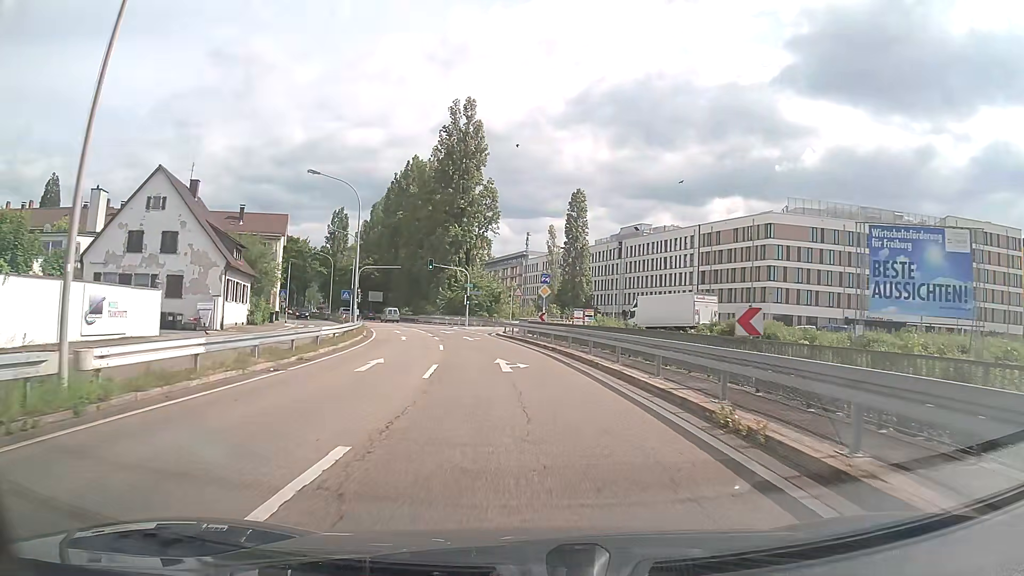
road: trunk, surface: asphalt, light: Day
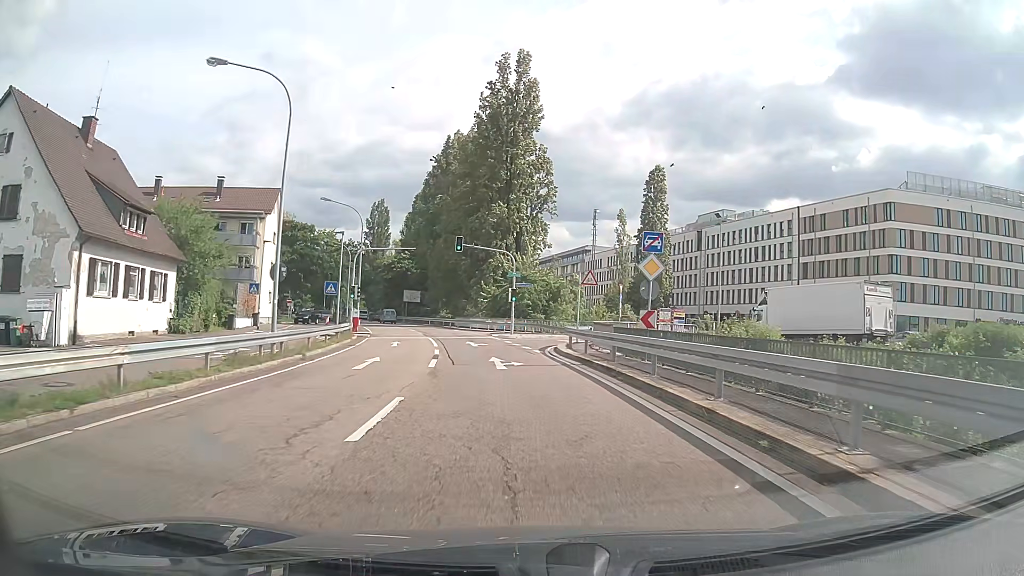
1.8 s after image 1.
(-0.7, +19.6) m; -5°
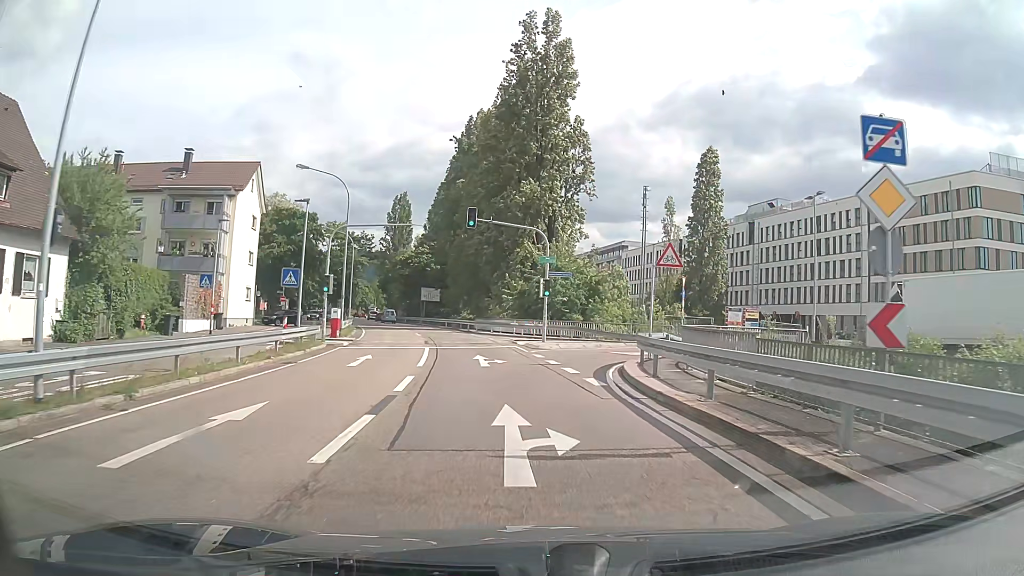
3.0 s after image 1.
(-0.3, +11.8) m; -3°
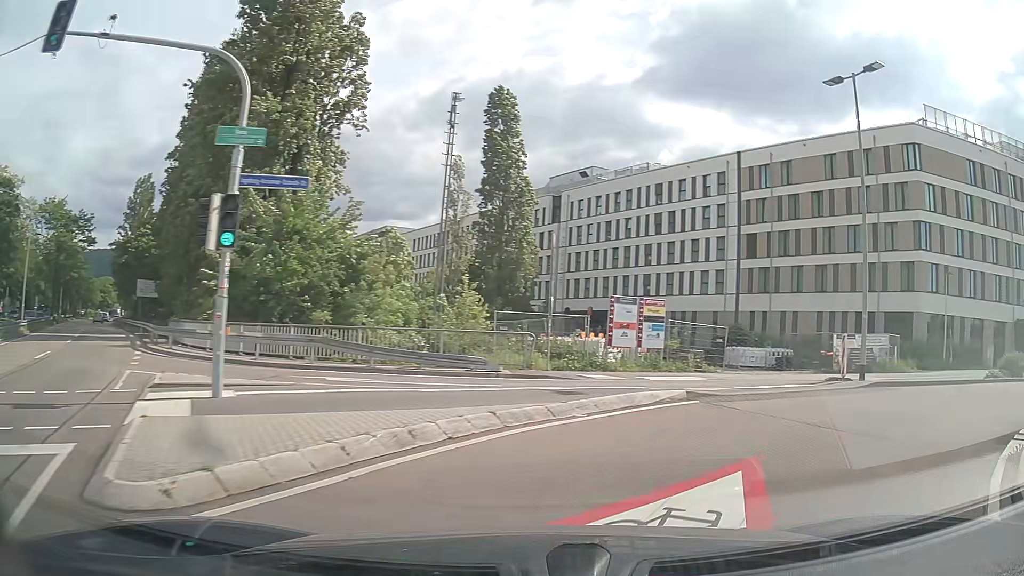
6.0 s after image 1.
(+1.2, +21.9) m; +23°
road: residential
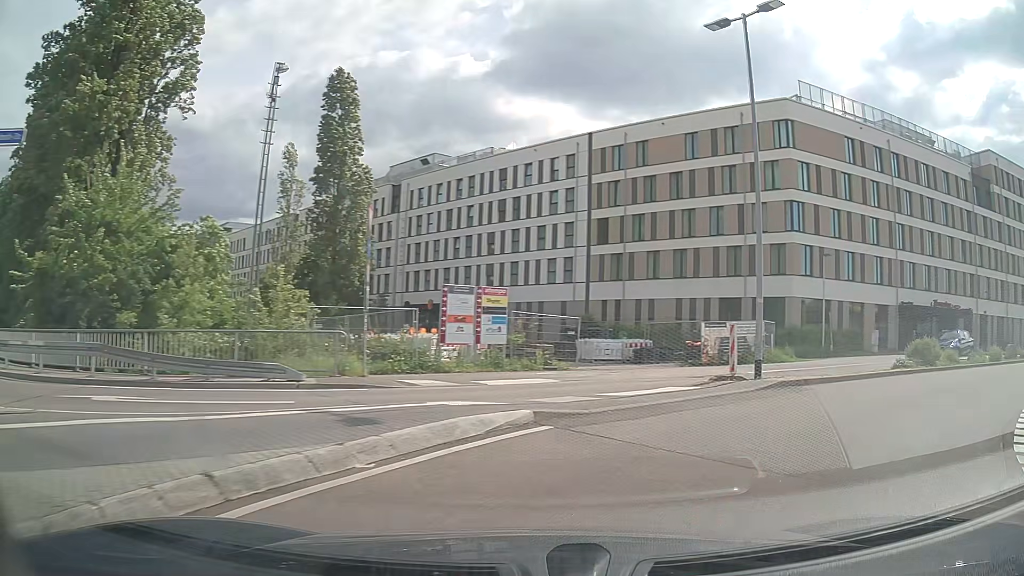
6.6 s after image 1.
(+0.4, +3.5) m; +12°
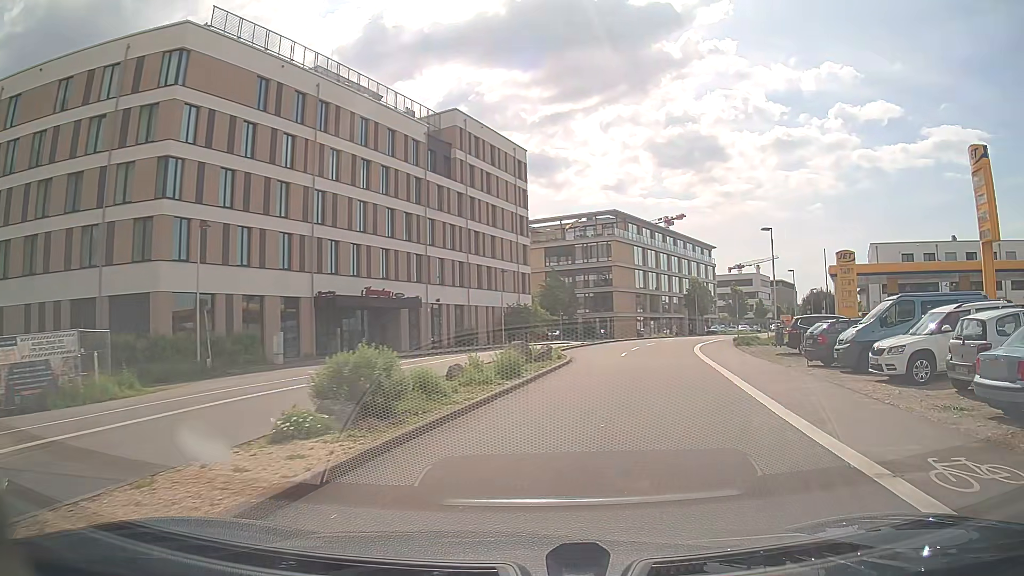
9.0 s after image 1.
(+6.4, +12.2) m; +49°
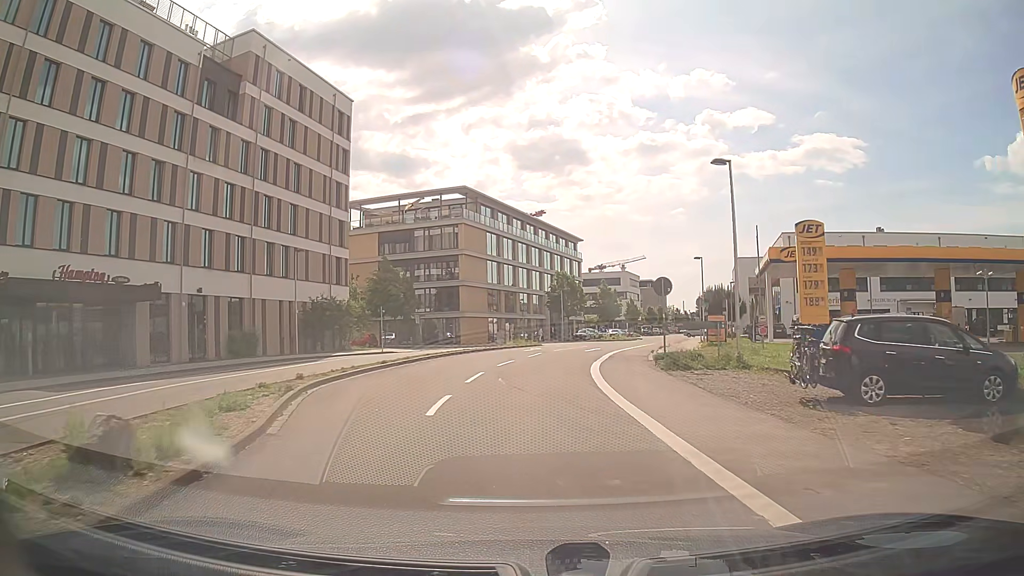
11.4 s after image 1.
(+2.4, +17.1) m; +11°
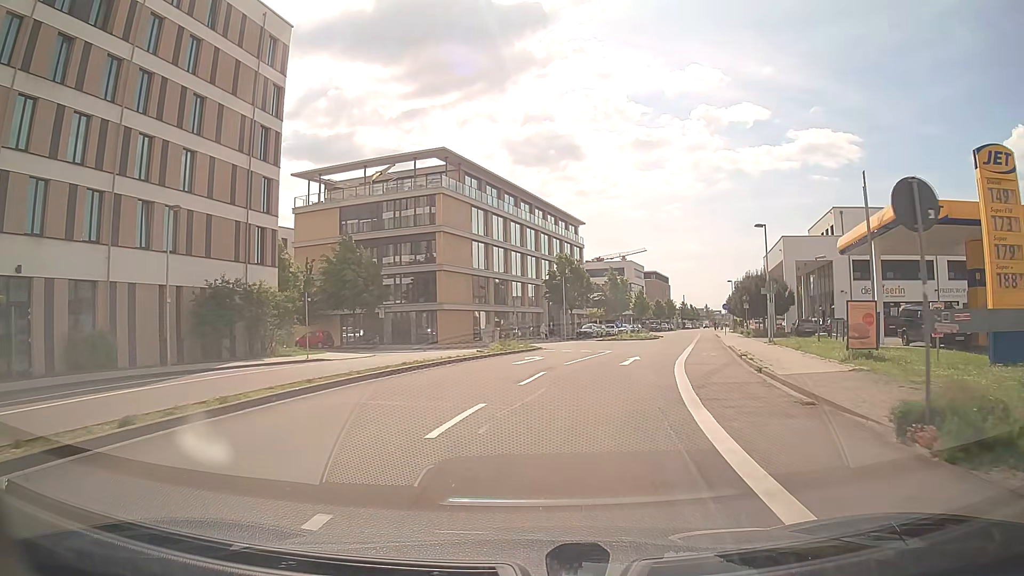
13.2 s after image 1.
(0.0, +14.8) m; +1°
(0, +10) (+2, +20) (+5, +29) (+7, +39) (+10, +49) (+13, +58) (+15, +68) (+18, +78) (+20, +87) (+23, +97) m
